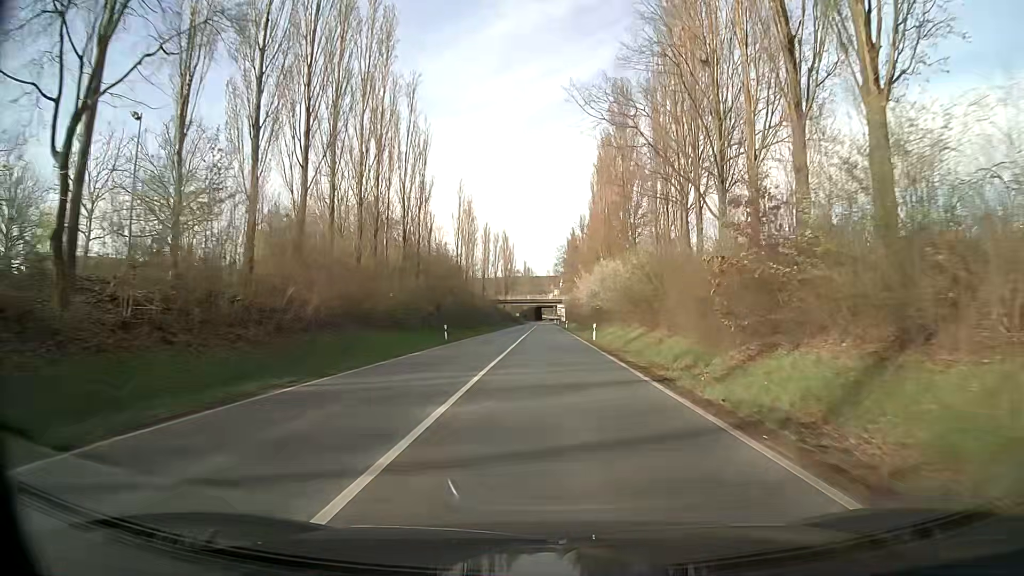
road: tertiary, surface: asphalt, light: Day
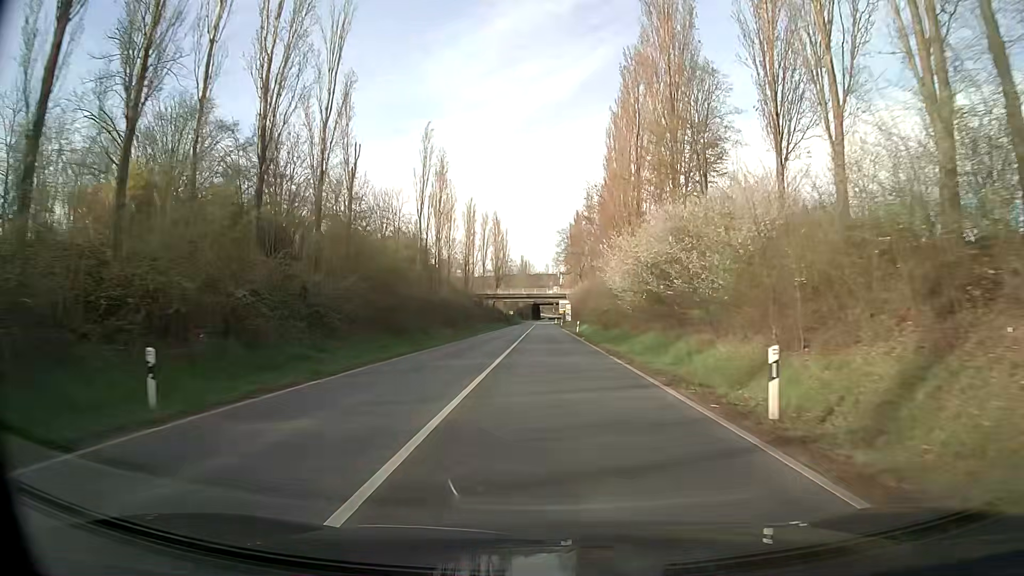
(+0.2, +31.7) m; +1°
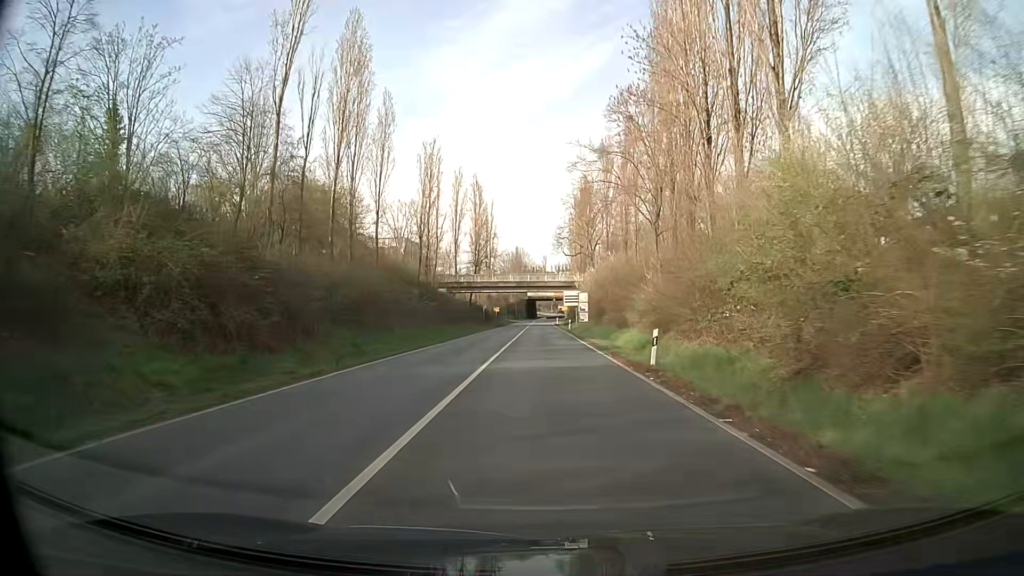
(0.0, +41.7) m; 0°
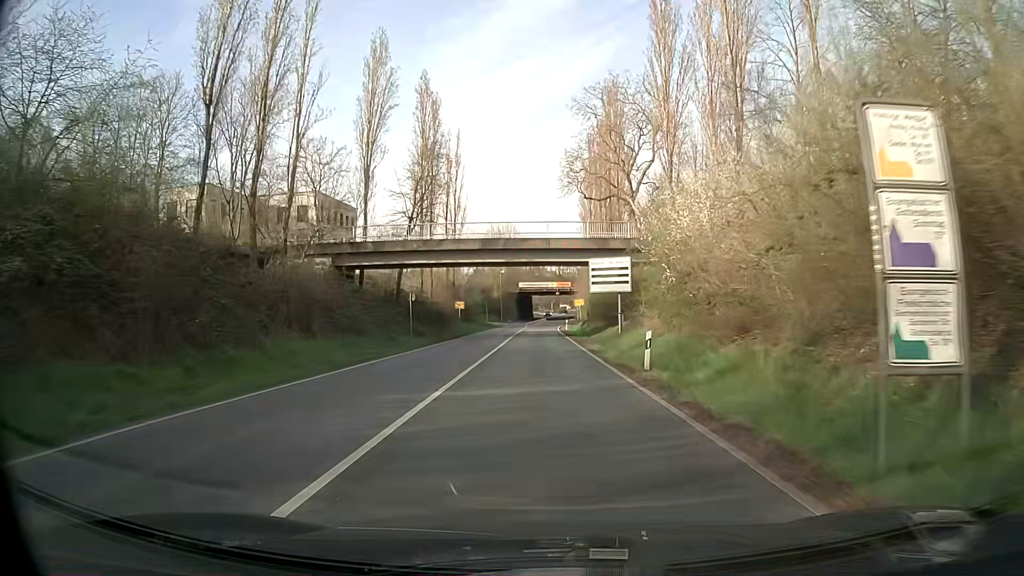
(+0.4, +51.2) m; 0°
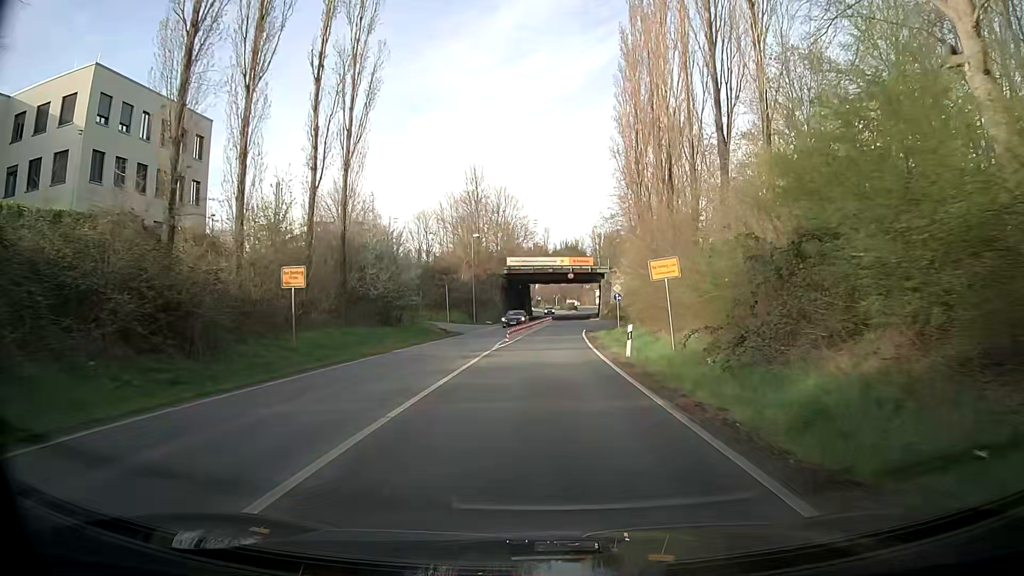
(0.0, +46.5) m; 0°
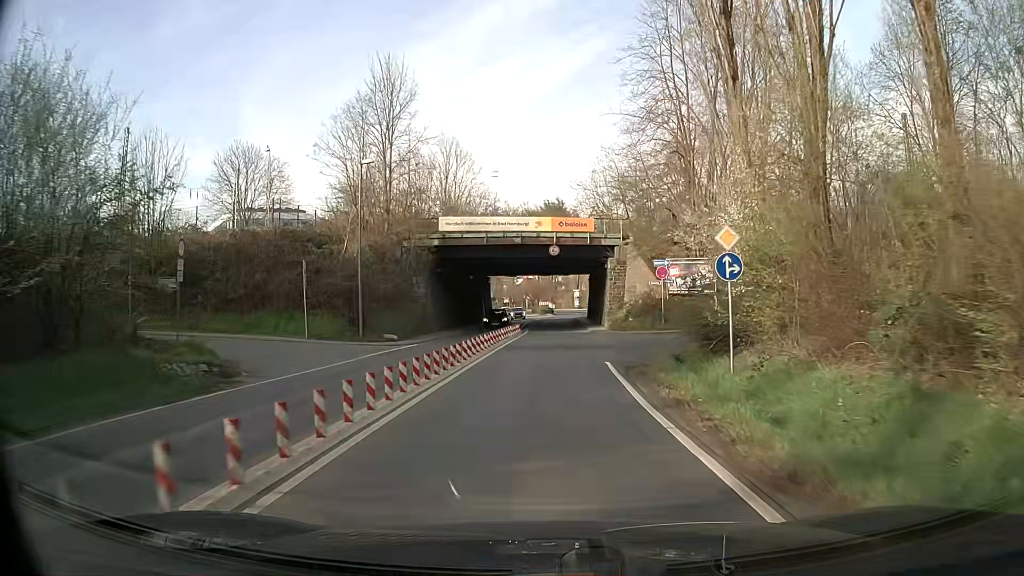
(+0.2, +31.5) m; +1°
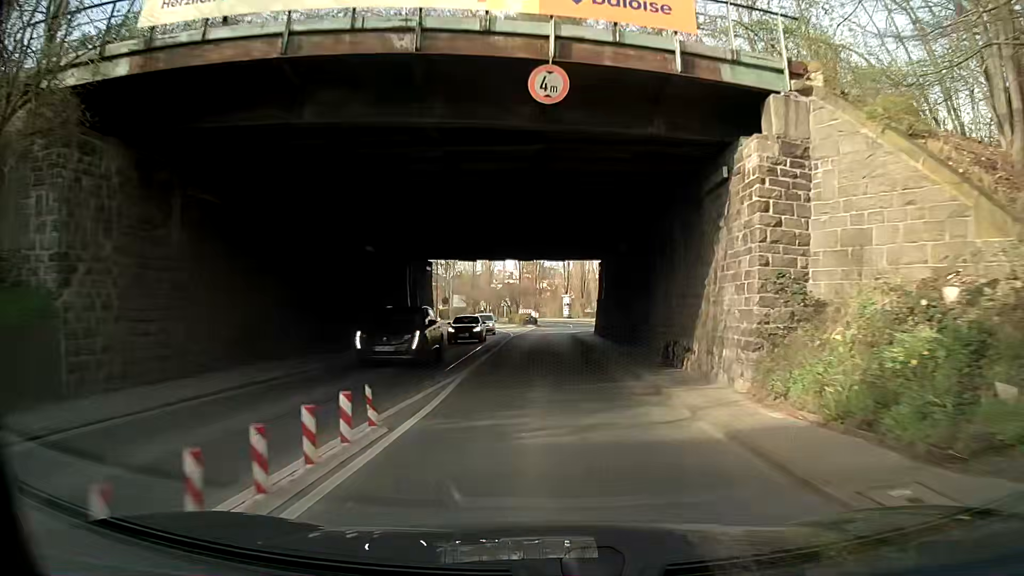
(+0.9, +30.0) m; +3°
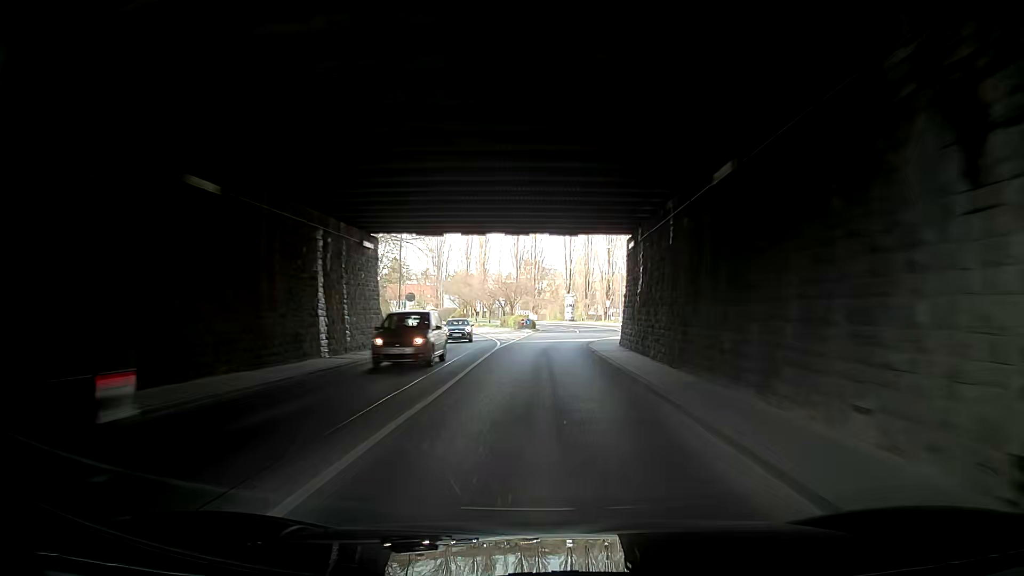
(0.0, +14.6) m; +3°
